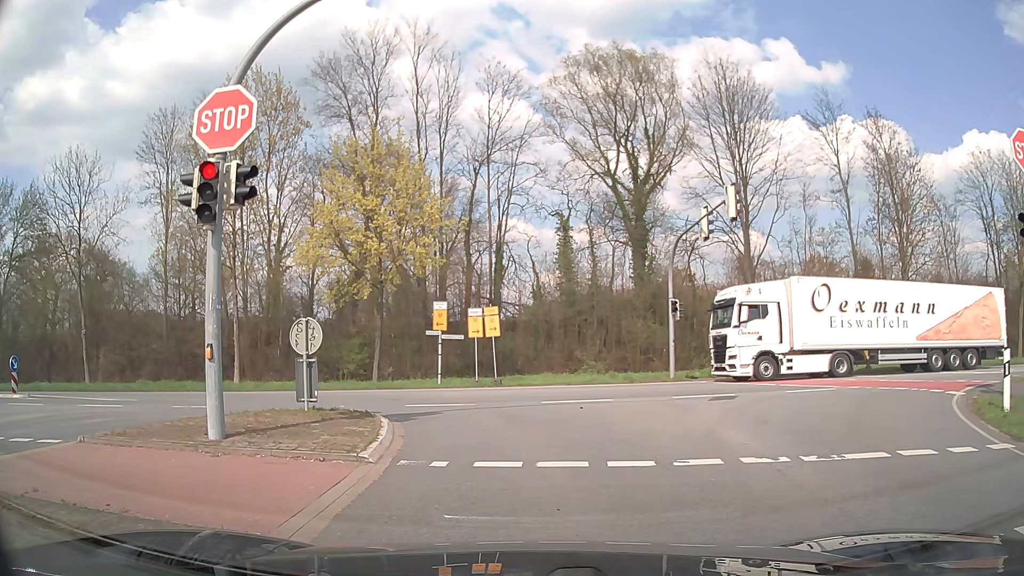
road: secondary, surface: asphalt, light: Day
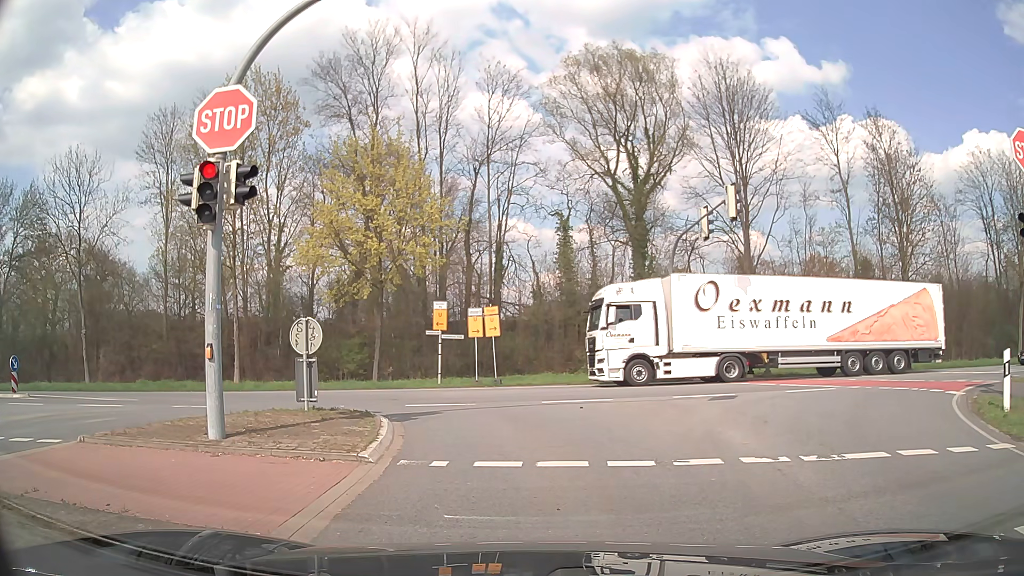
(0.0, 0.0) m; 0°
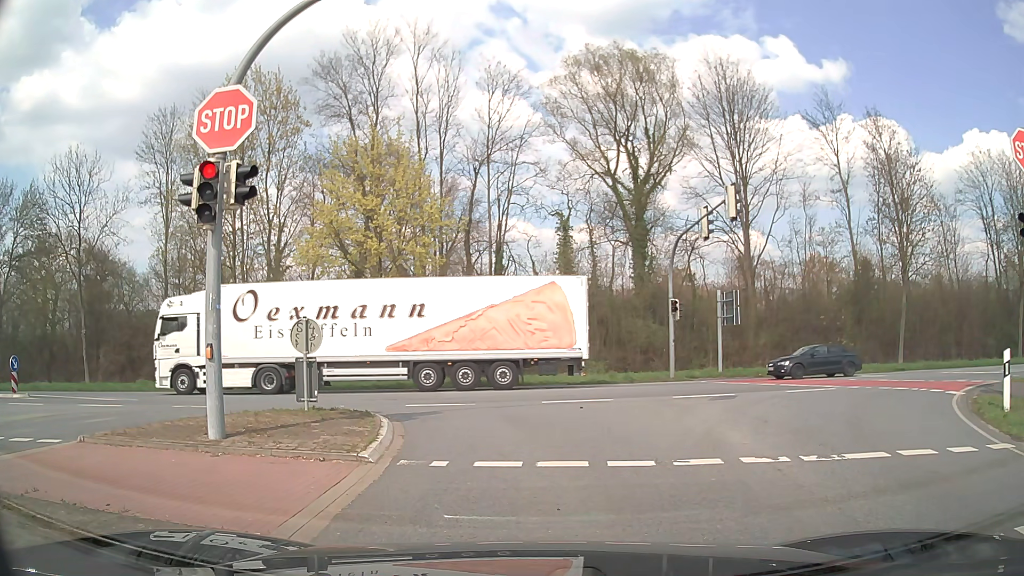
(0.0, 0.0) m; 0°
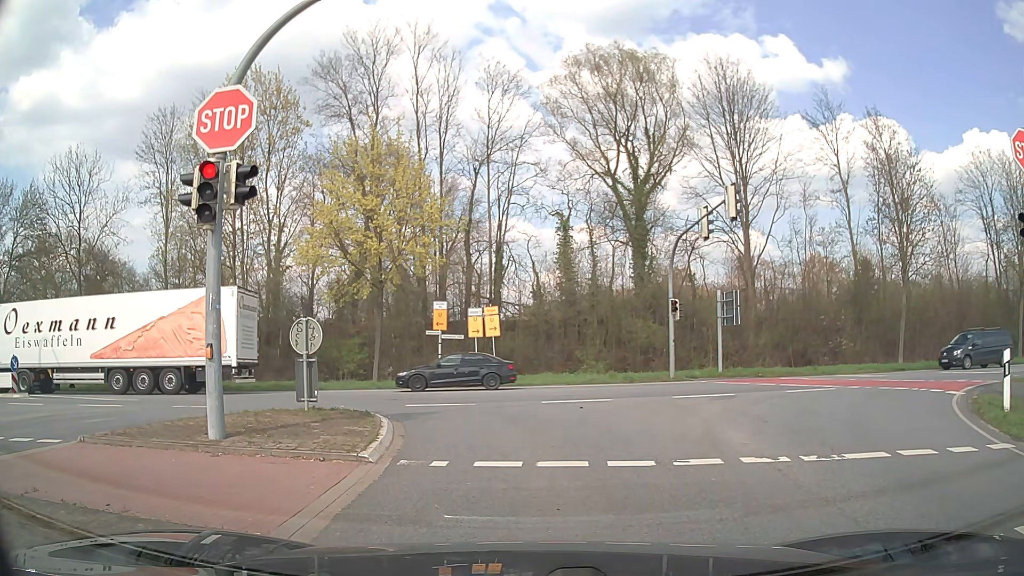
(0.0, 0.0) m; 0°
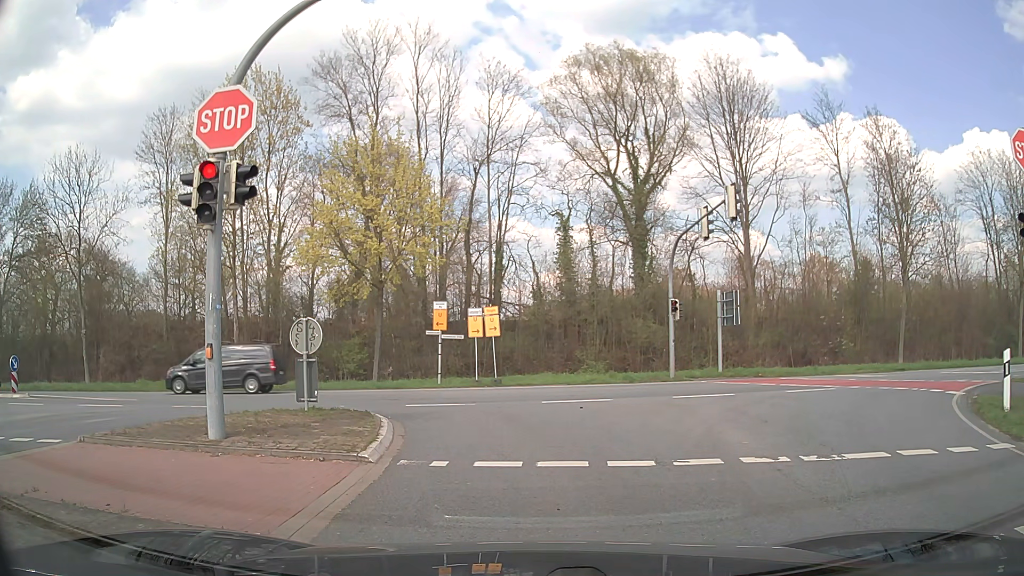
(0.0, 0.0) m; 0°
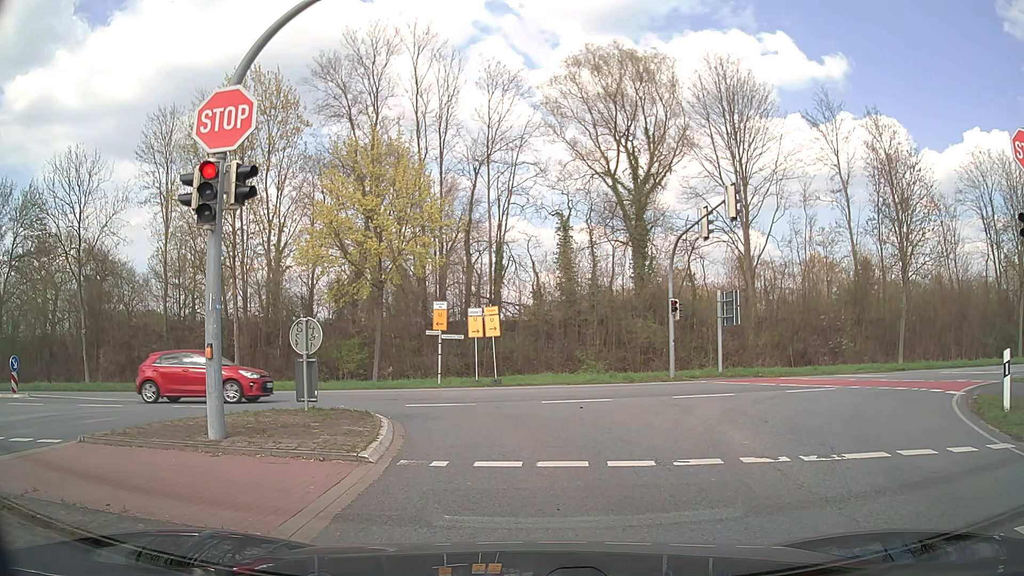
(0.0, 0.0) m; 0°
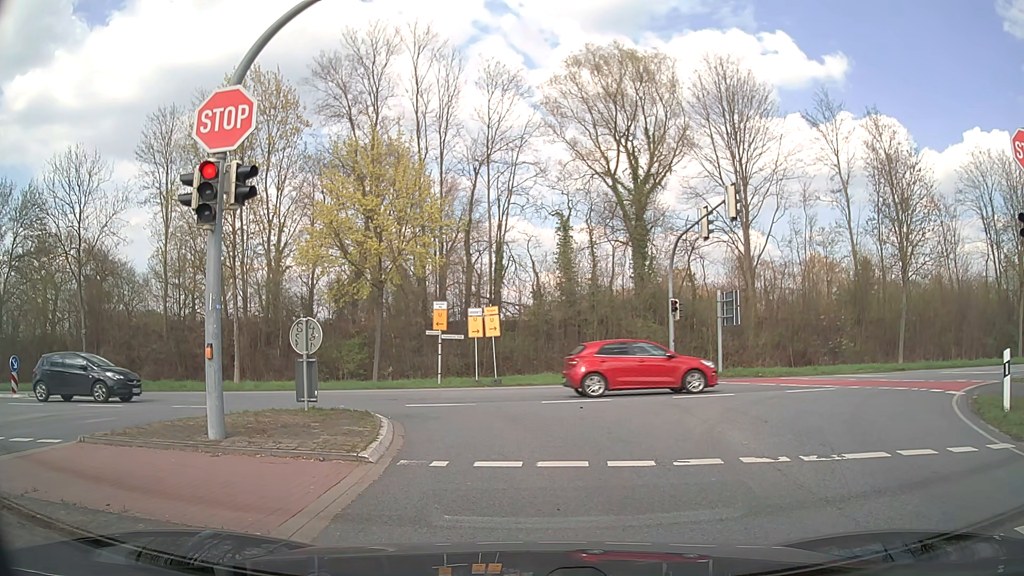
(0.0, 0.0) m; 0°
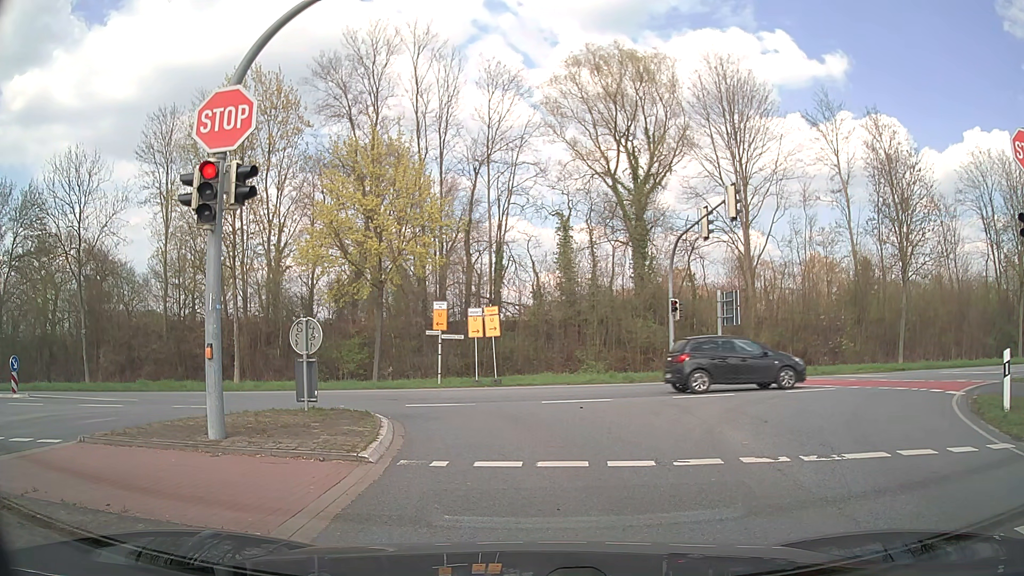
(0.0, 0.0) m; 0°
